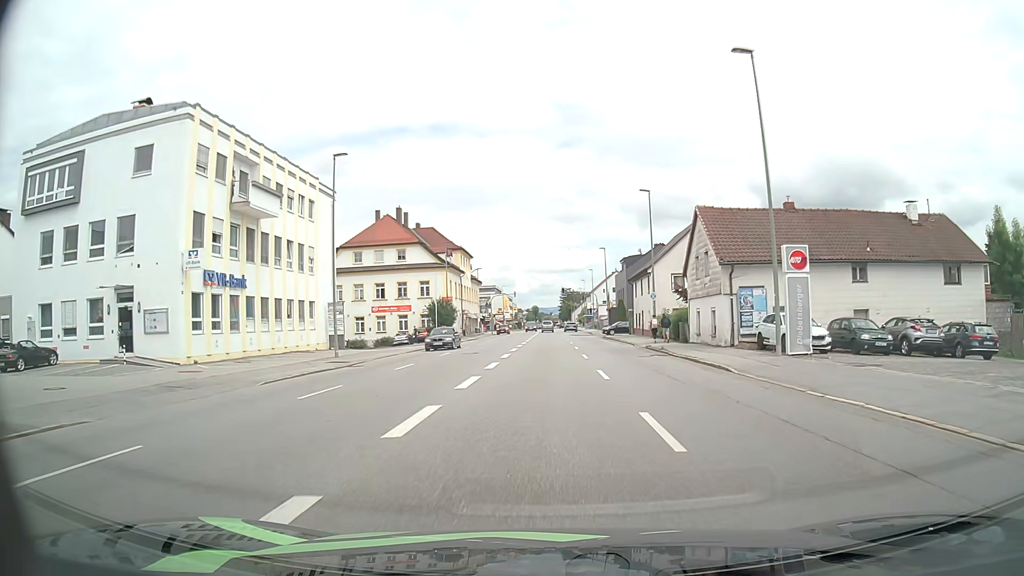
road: tertiary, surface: asphalt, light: Day
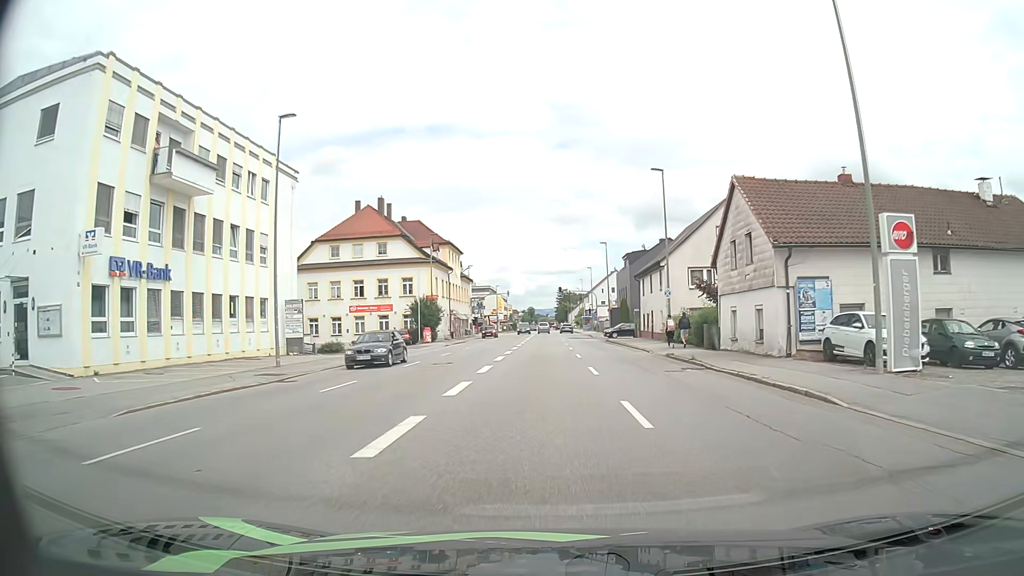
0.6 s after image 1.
(0.0, +7.2) m; 0°
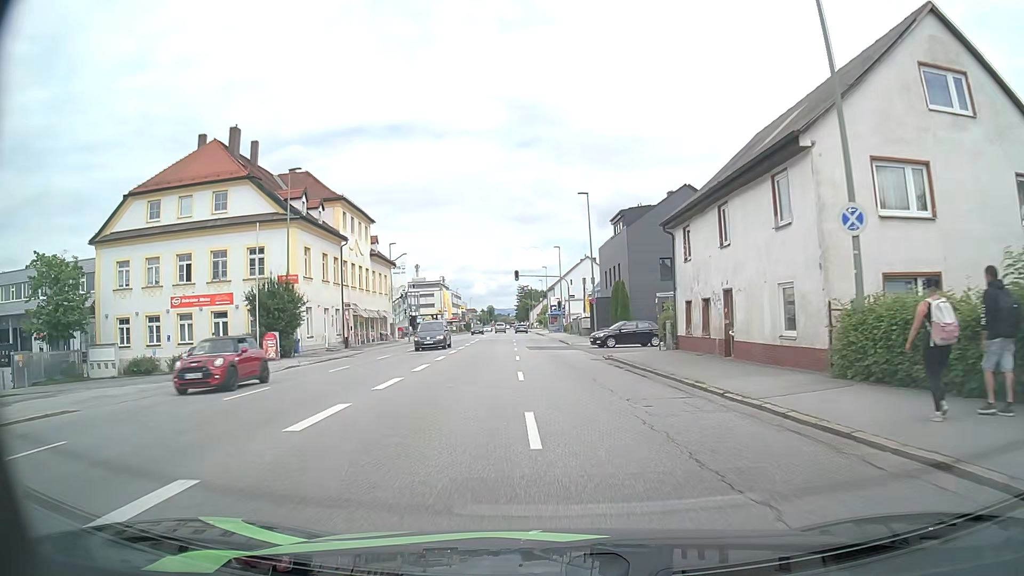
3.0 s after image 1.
(+0.9, +28.5) m; +4°
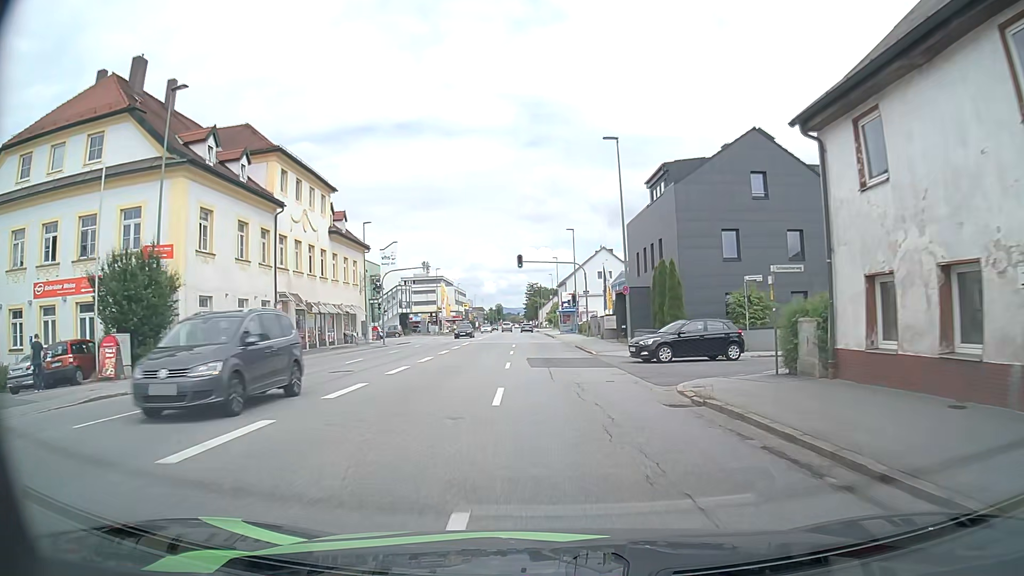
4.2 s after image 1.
(-0.3, +14.3) m; -2°
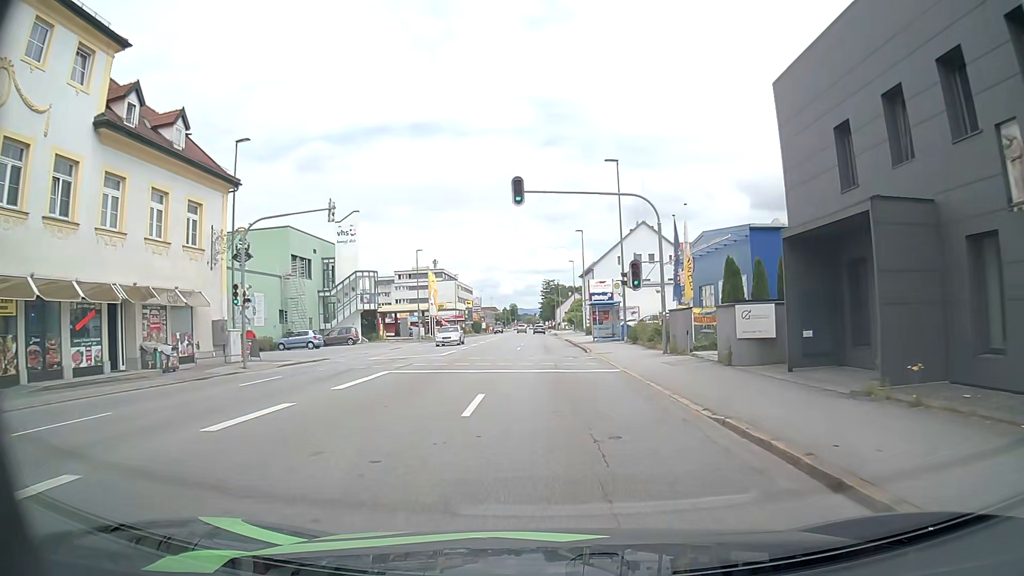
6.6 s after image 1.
(-0.4, +28.2) m; -1°
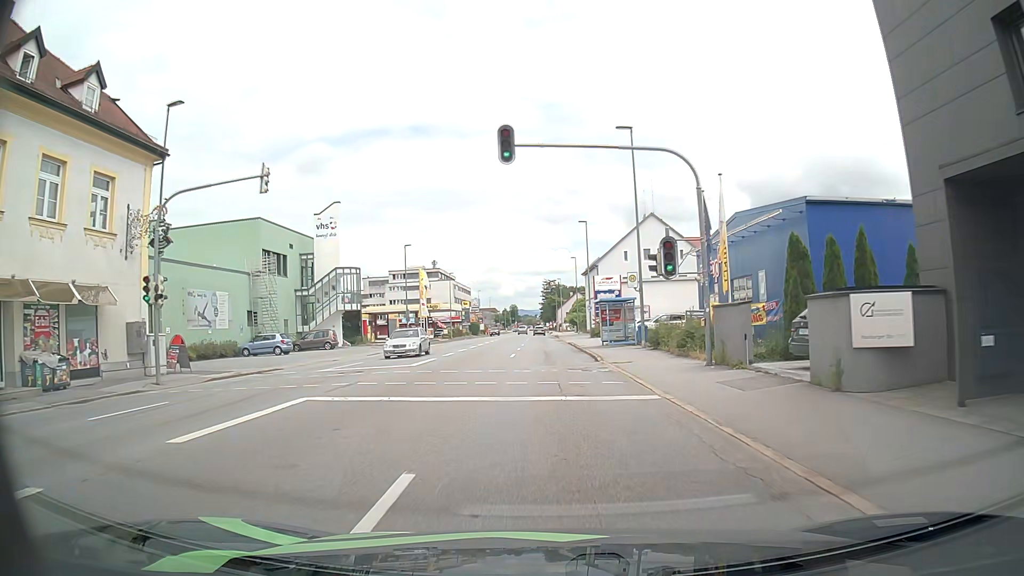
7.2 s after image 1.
(0.0, +6.7) m; 0°
